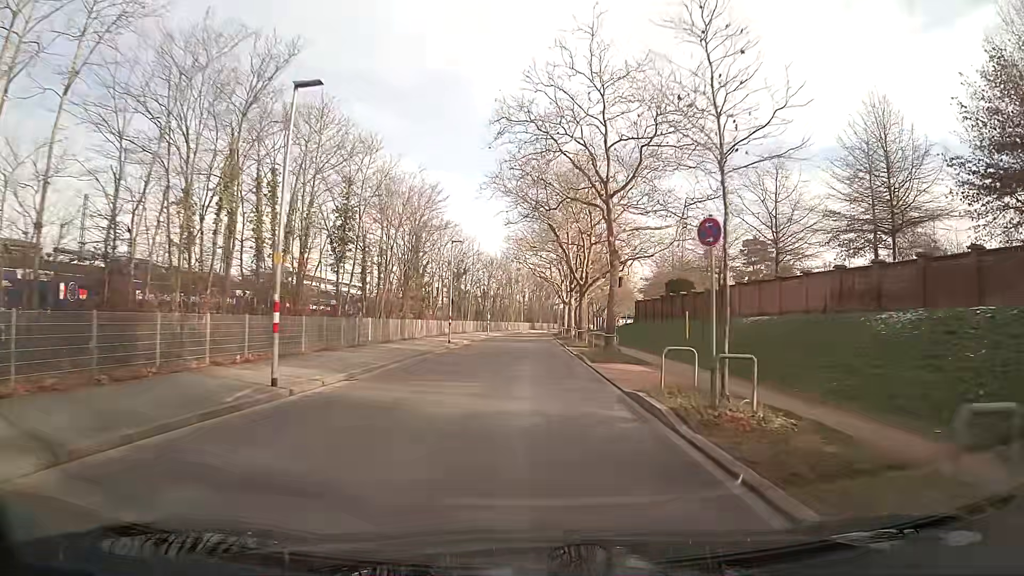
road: tertiary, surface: asphalt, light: Day
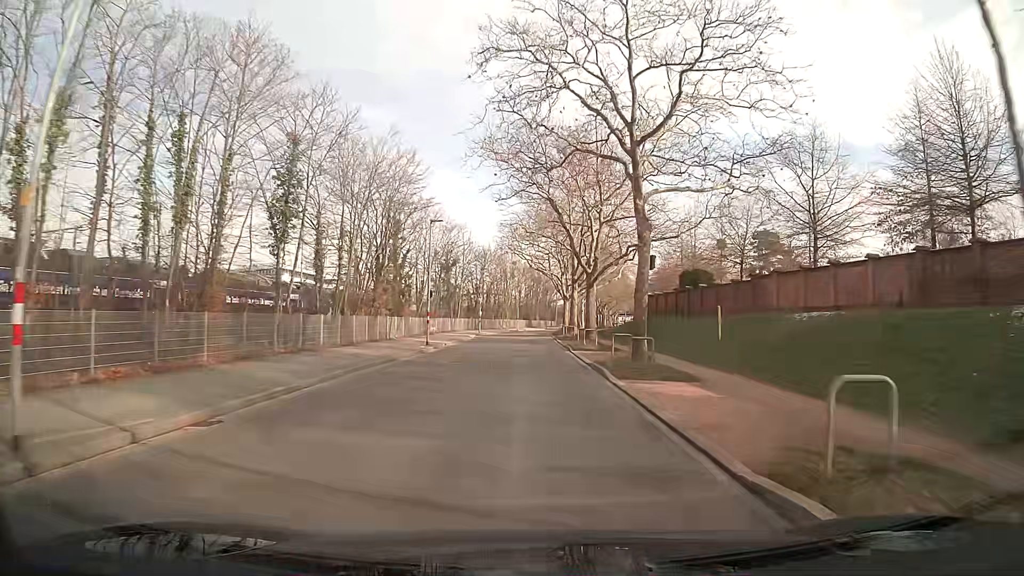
(0.0, +7.5) m; 0°
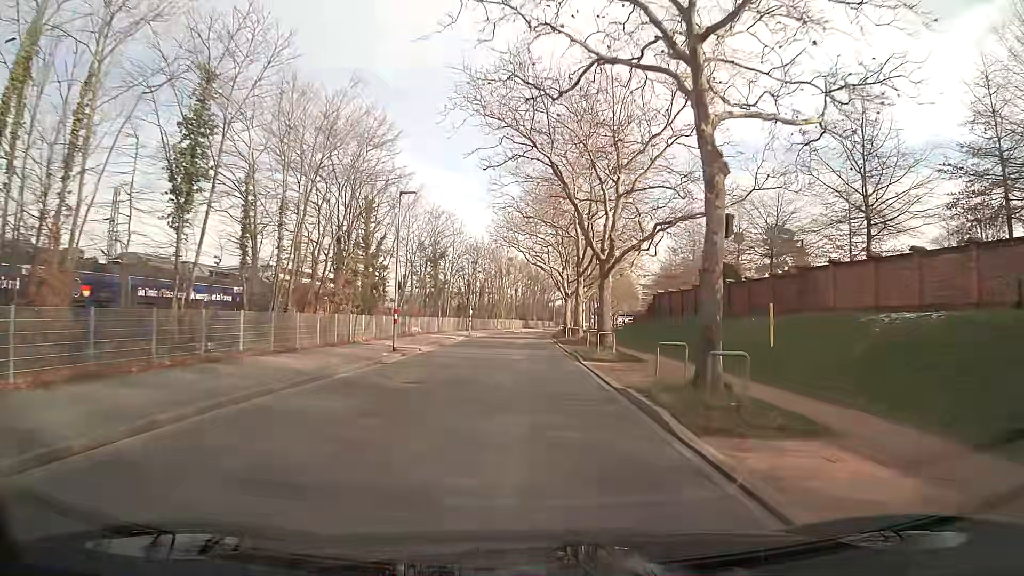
(0.0, +7.5) m; 0°
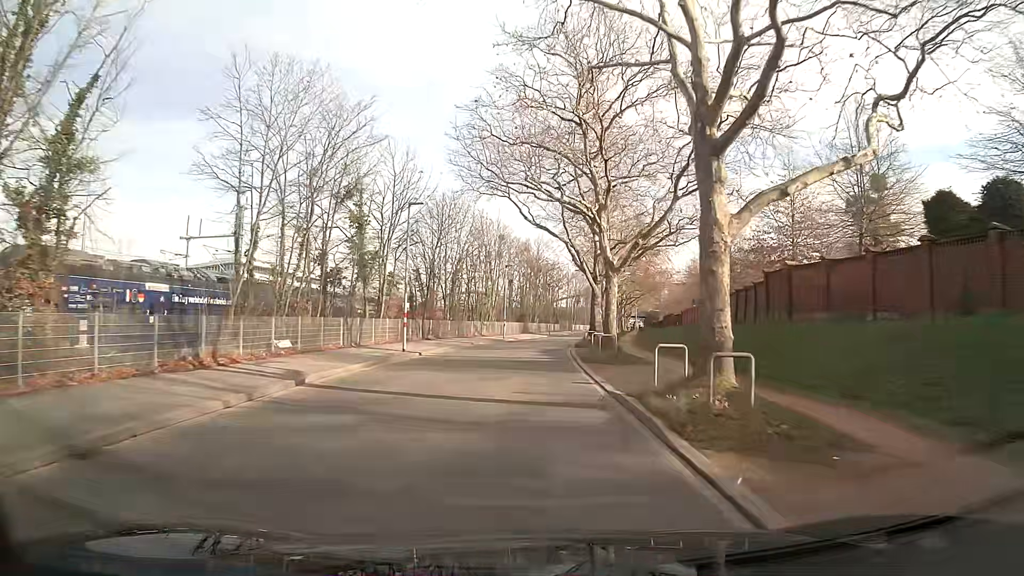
(+0.1, +29.6) m; 0°
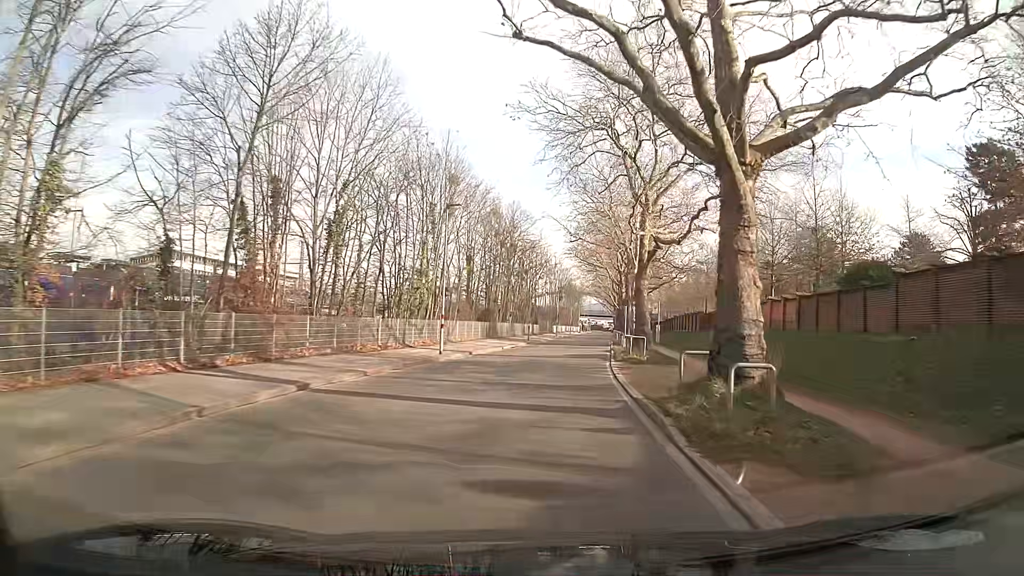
(+0.4, +29.3) m; +3°
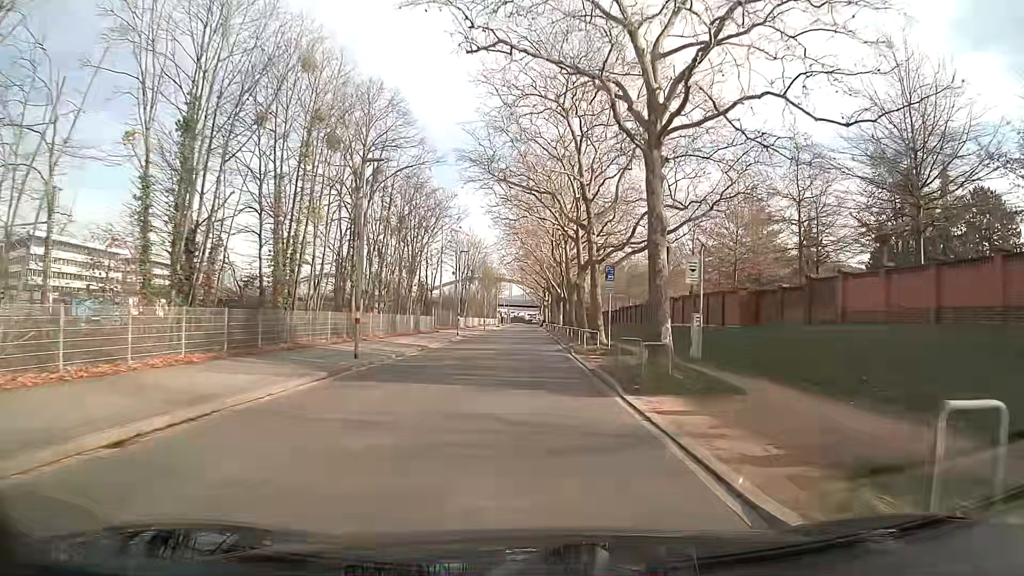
(+2.4, +35.9) m; +7°
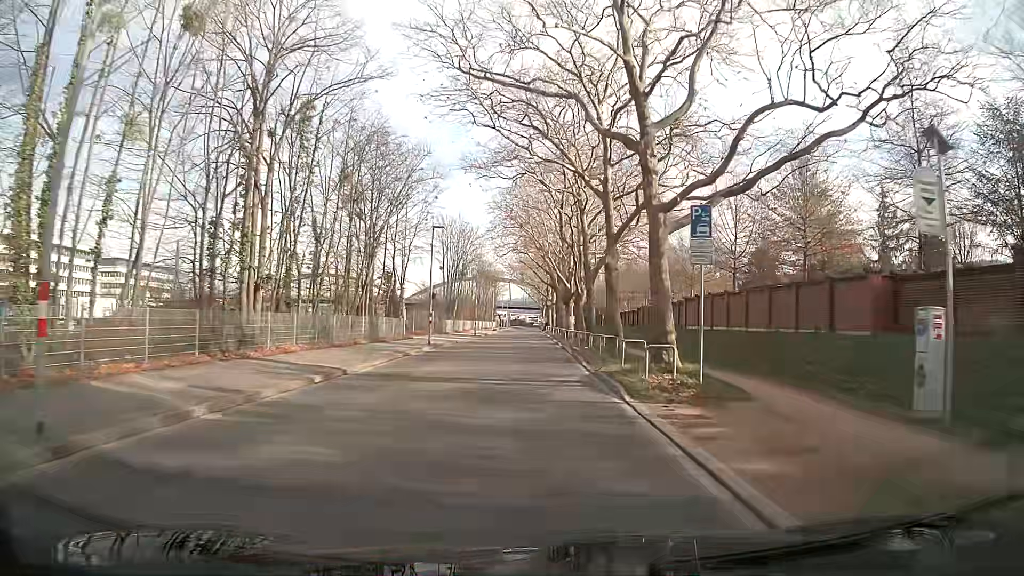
(0.0, +14.4) m; 0°
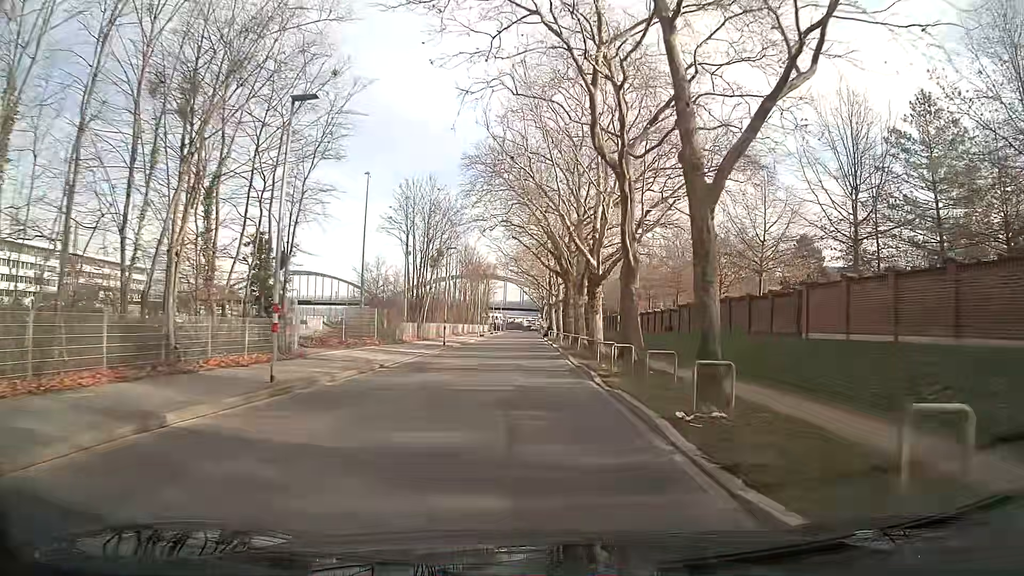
(+0.1, +21.7) m; +1°
(0, +10) (0, +20) (0, +30) (0, +40) (0, +50) (0, +60) (-1, +70) (-1, +80) (-1, +90) (-1, +100) m
